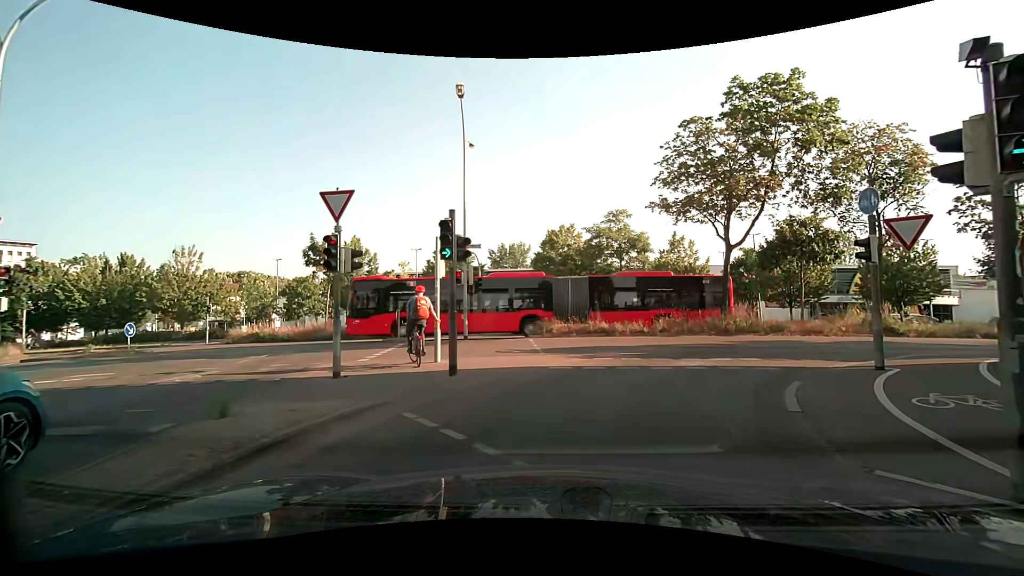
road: secondary_link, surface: asphalt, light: Day
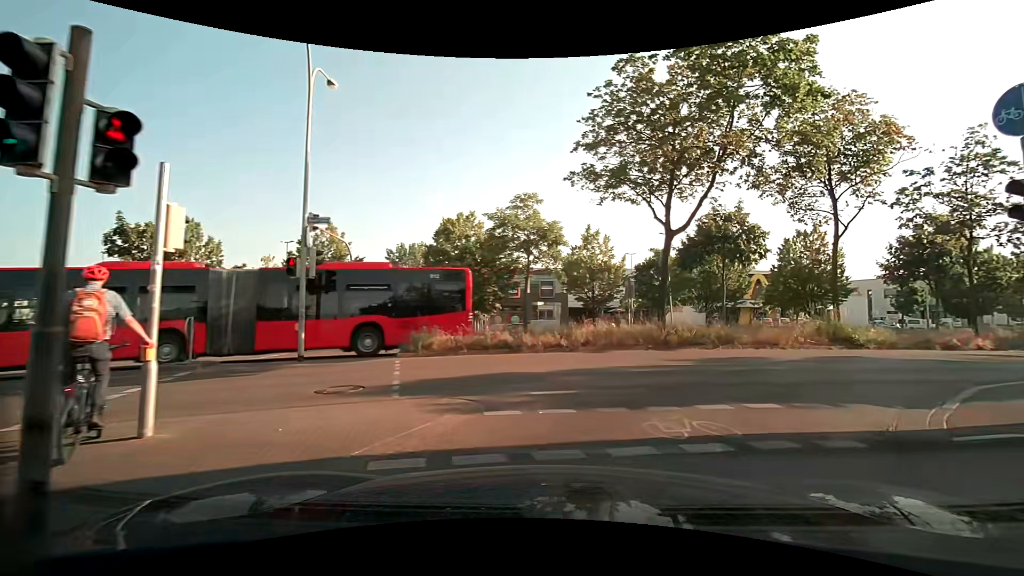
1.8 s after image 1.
(+0.4, +6.8) m; +11°
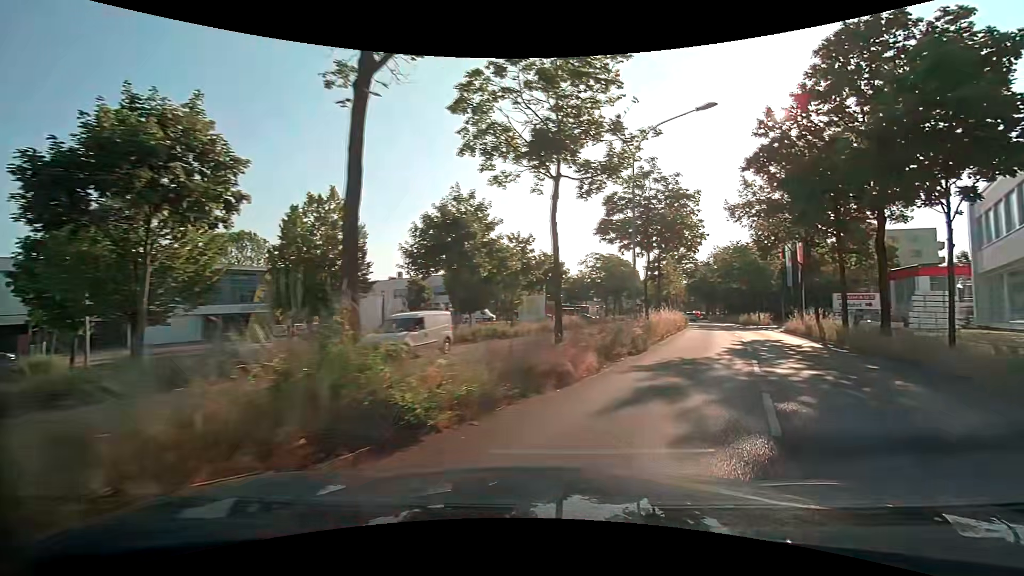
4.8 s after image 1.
(+6.8, +15.2) m; +51°
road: primary
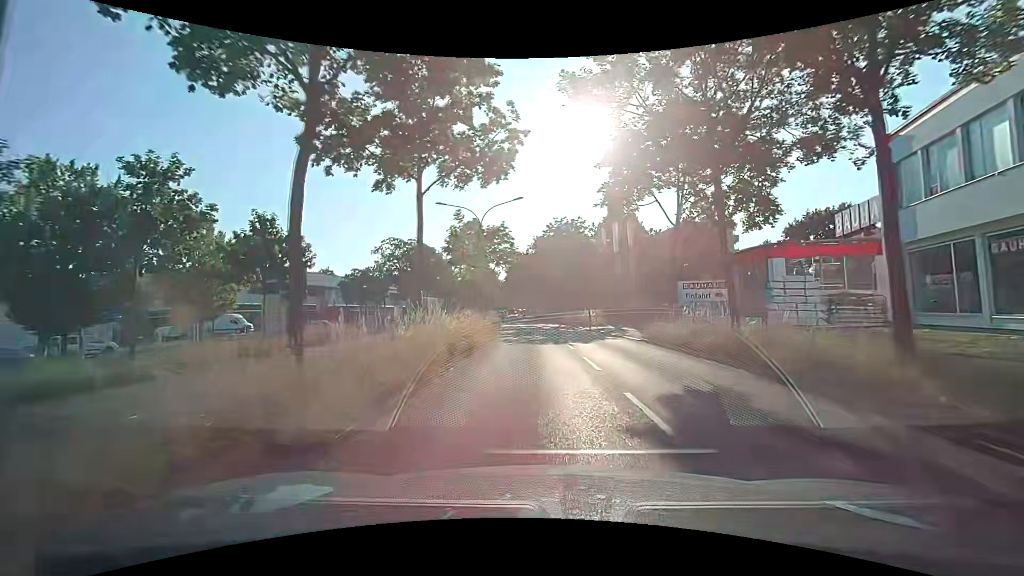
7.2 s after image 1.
(+5.1, +18.8) m; +19°
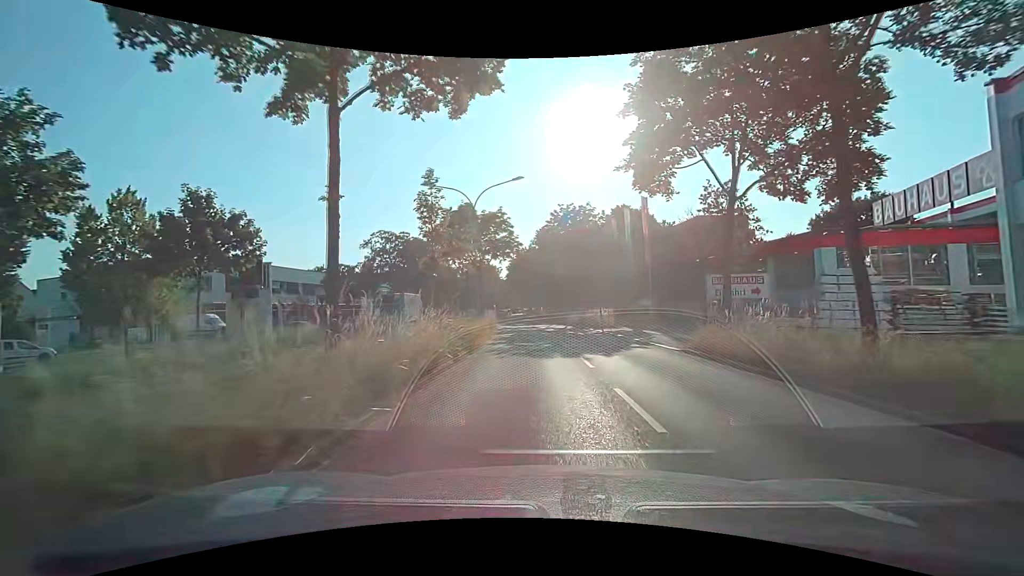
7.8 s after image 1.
(-0.1, +5.7) m; 0°
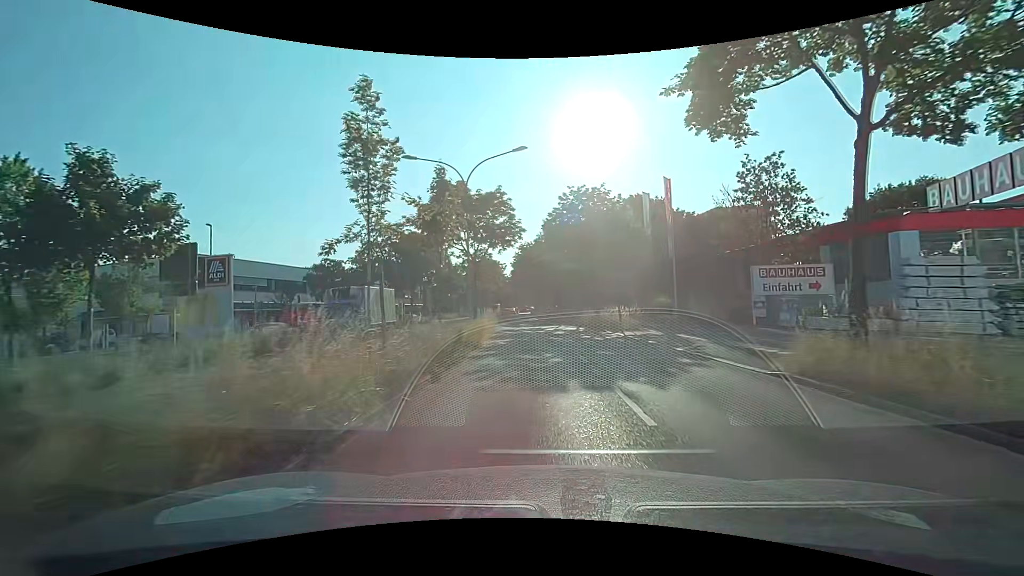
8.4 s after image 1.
(-0.2, +5.8) m; -2°
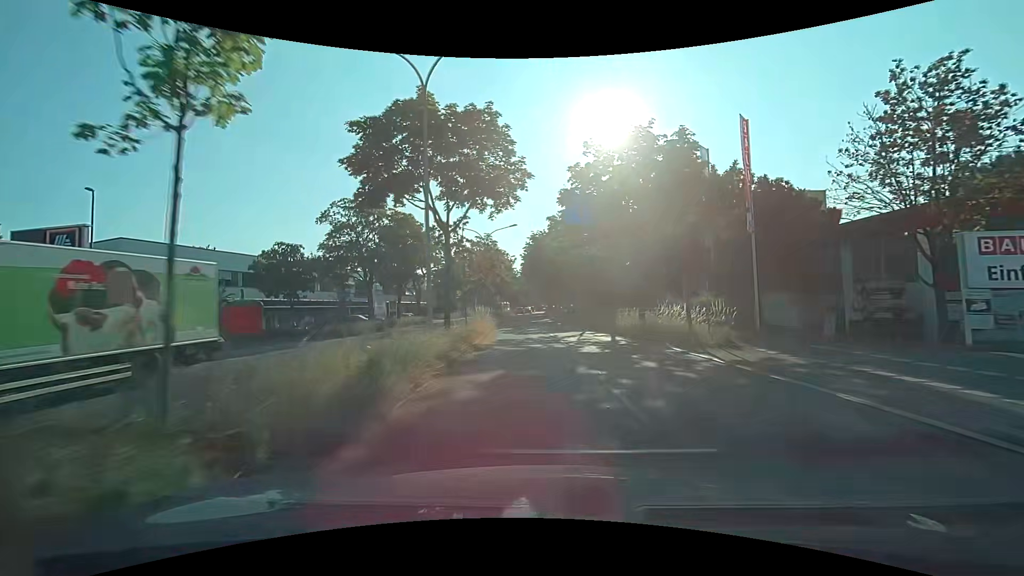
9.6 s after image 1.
(-0.1, +11.9) m; -1°
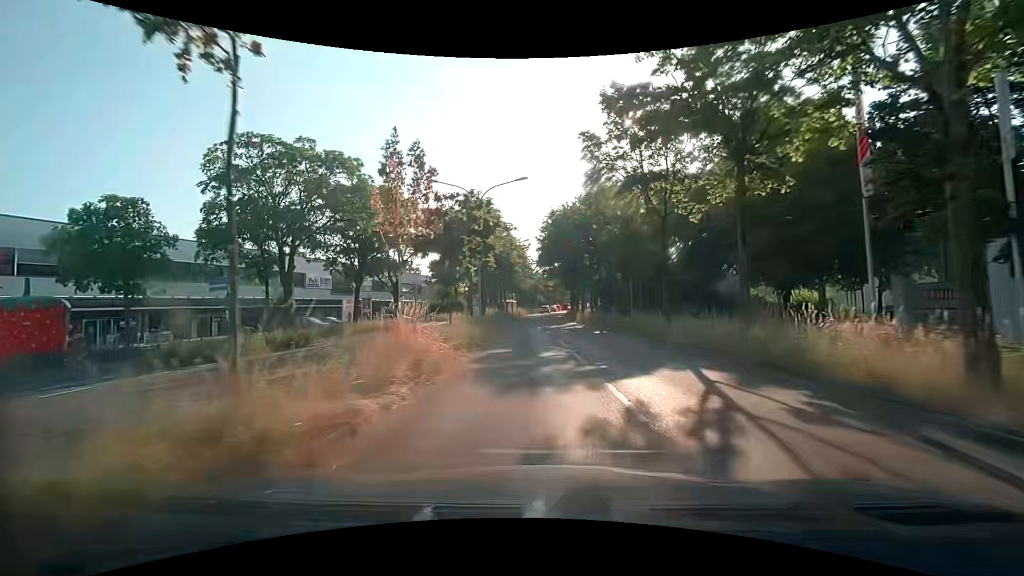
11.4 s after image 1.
(-0.6, +18.2) m; -3°
(0, +10) (0, +20) (-1, +30) (-1, +40) (-2, +50) (-2, +60) (-2, +70) (-1, +80) (-1, +90) (0, +100) m
